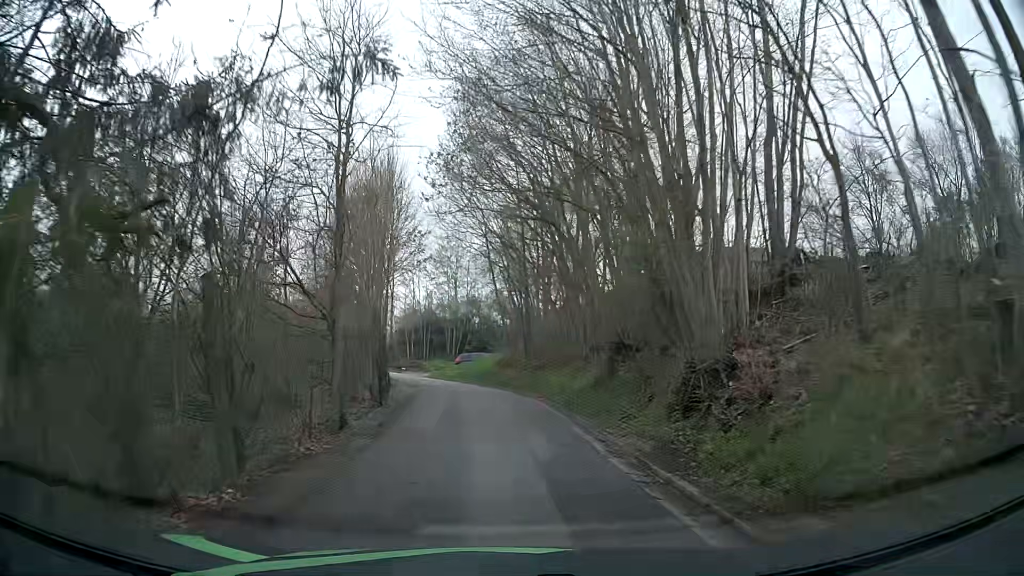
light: Day
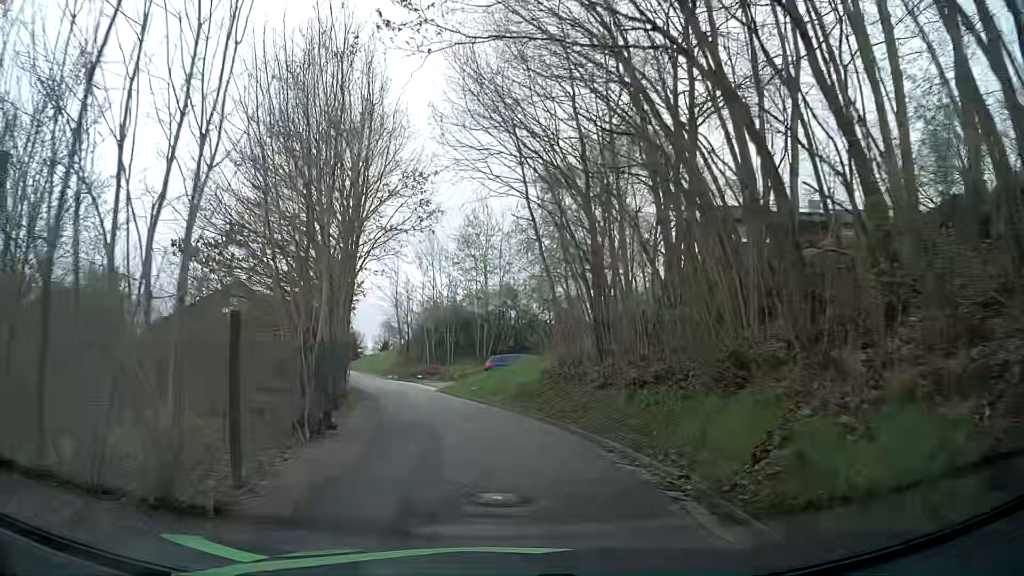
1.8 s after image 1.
(-0.3, +12.9) m; -3°
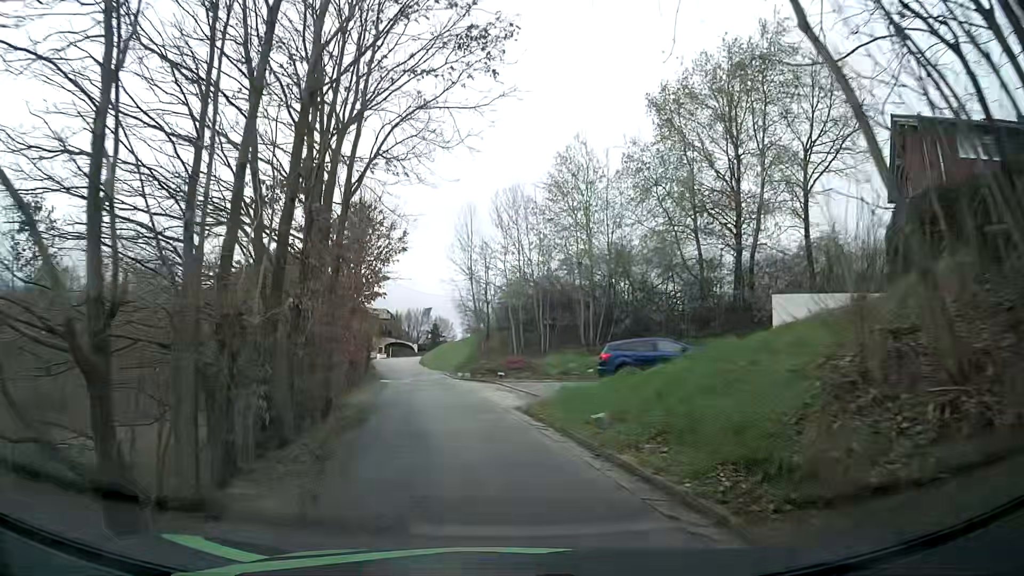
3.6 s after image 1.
(-1.0, +13.5) m; -8°
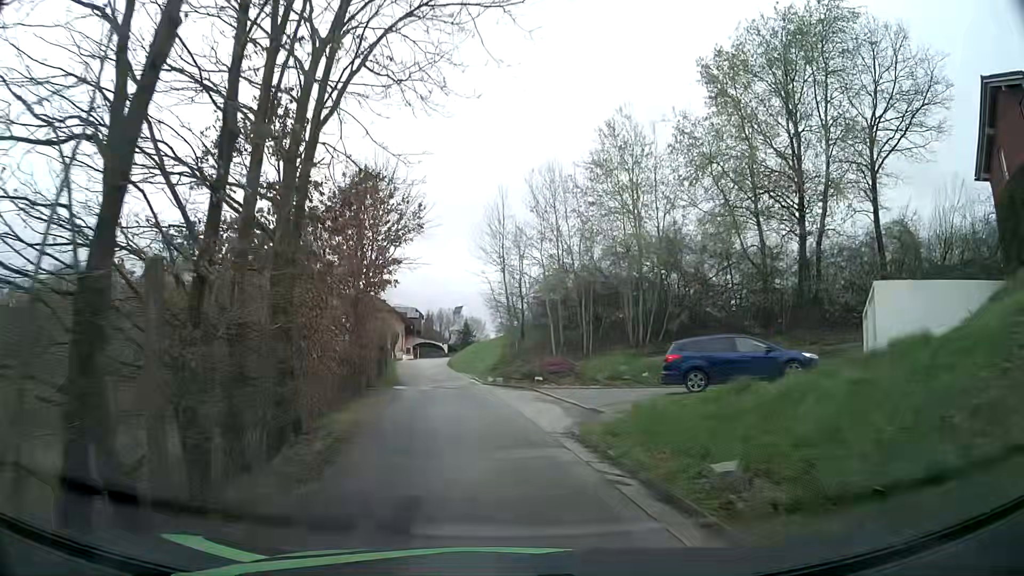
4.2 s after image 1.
(-0.2, +4.8) m; -2°
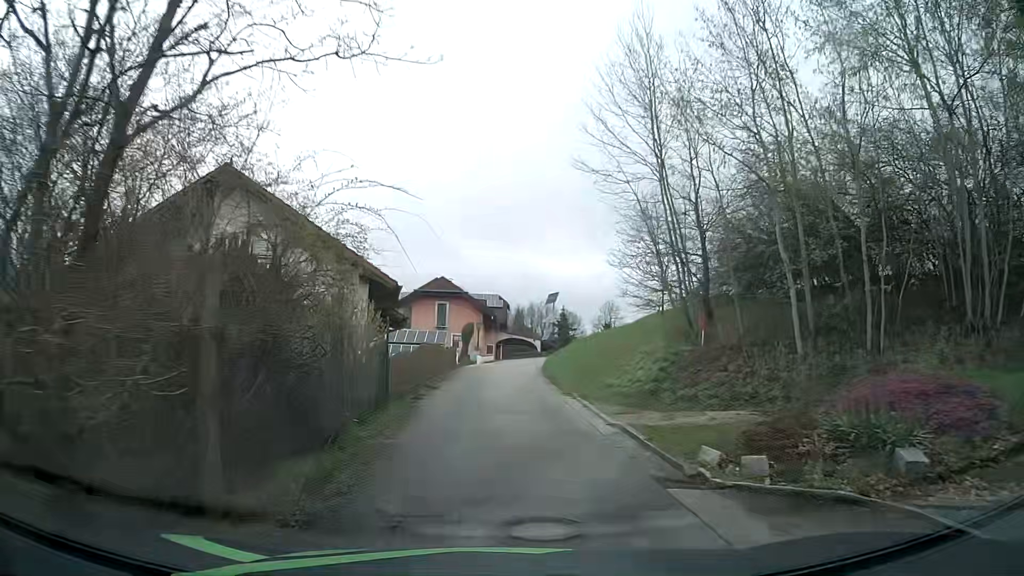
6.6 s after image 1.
(-2.0, +20.1) m; -9°
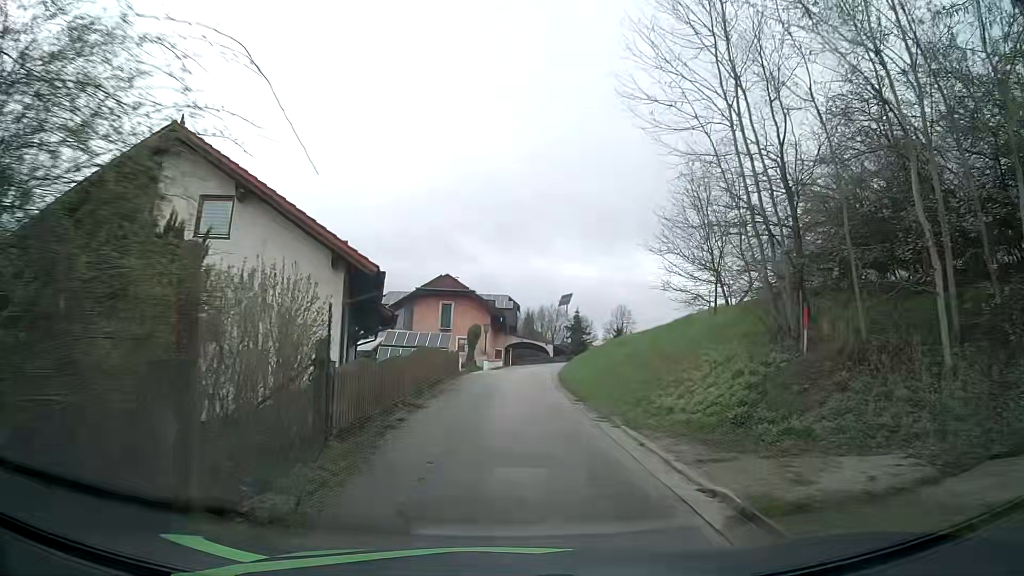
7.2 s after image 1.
(0.0, +5.0) m; 0°
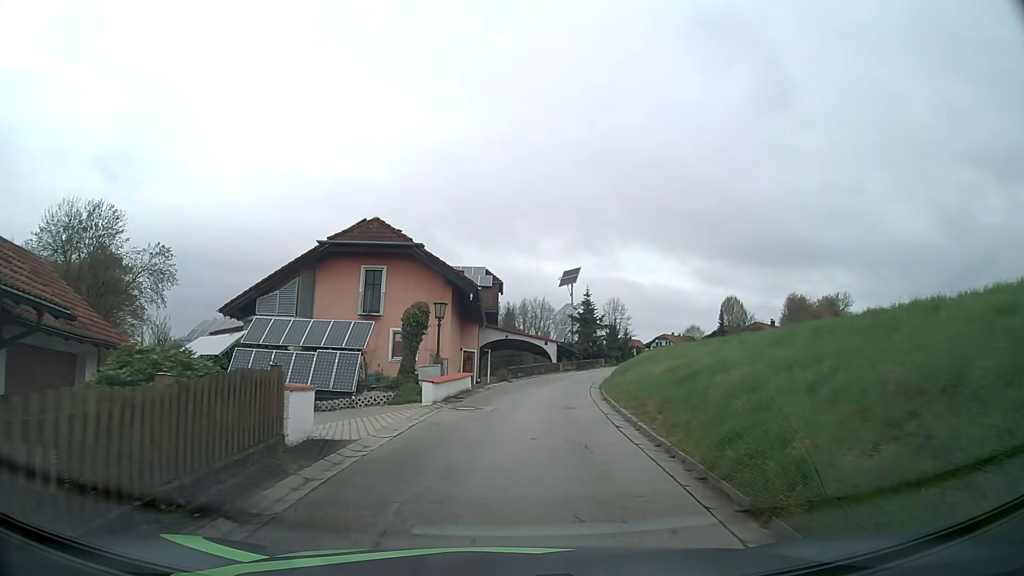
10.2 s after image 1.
(-0.1, +24.3) m; +2°
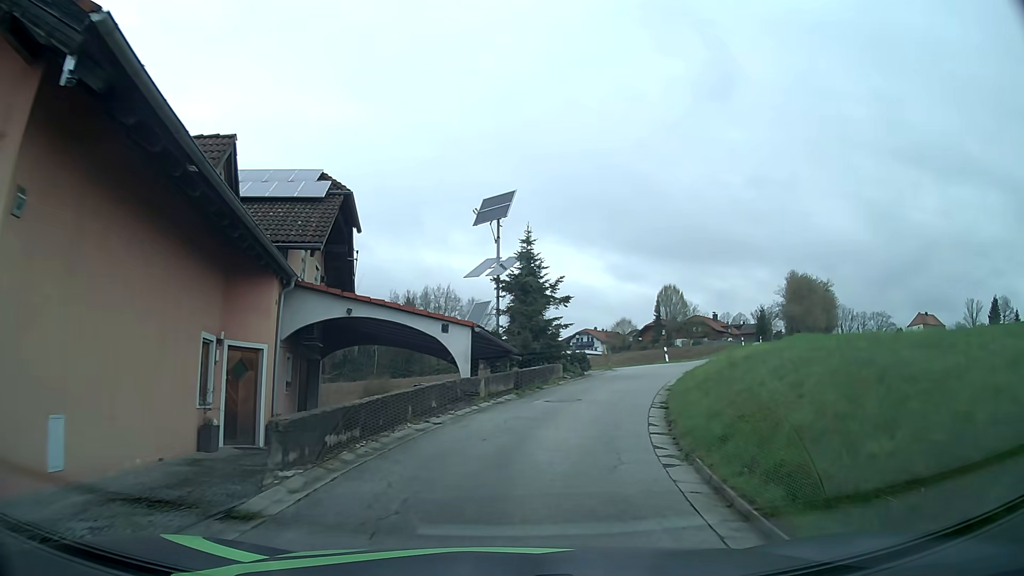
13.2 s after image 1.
(+1.2, +24.1) m; +8°
(+1, +10) (+3, +20) (+6, +29) (+11, +38) (+15, +47) (+20, +56) (+25, +64) (+30, +73) (+34, +82) (+39, +91) m
